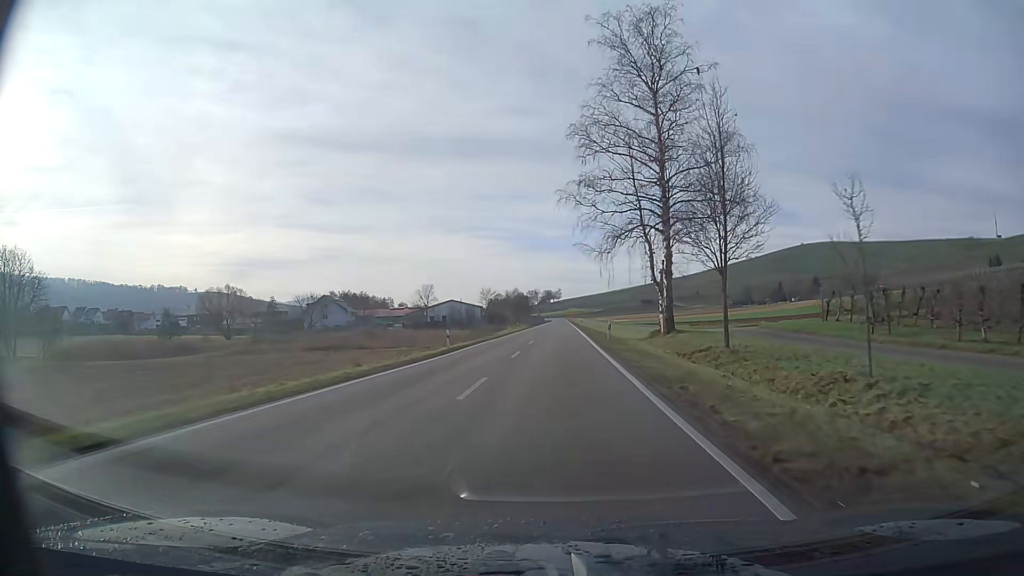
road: primary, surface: asphalt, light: Day
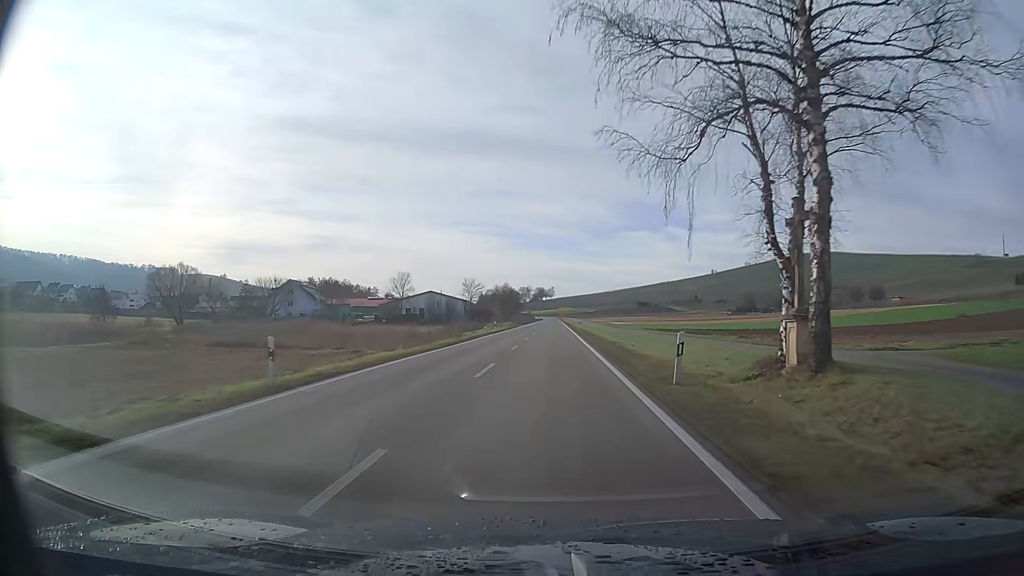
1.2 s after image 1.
(+0.1, +20.5) m; 0°
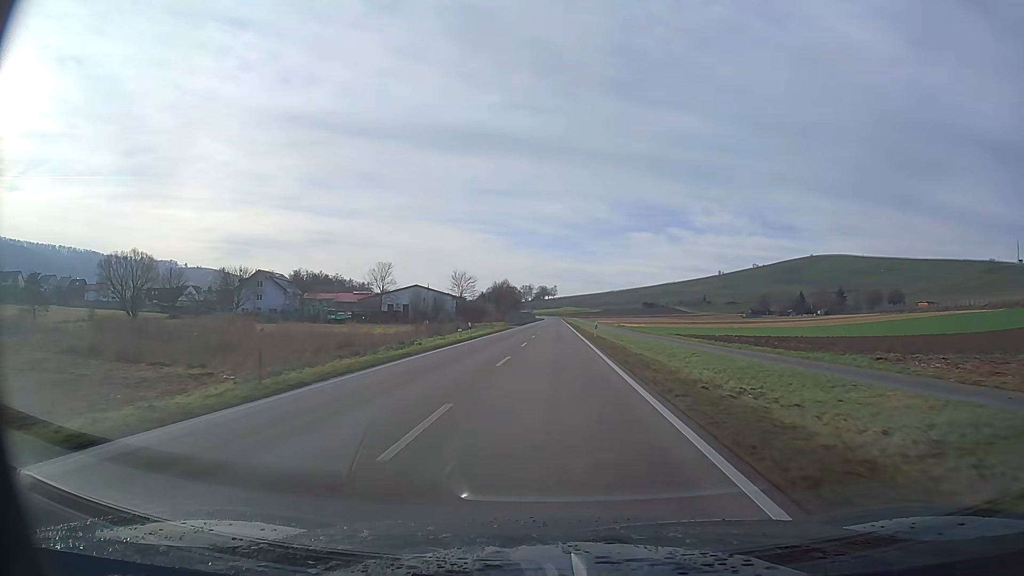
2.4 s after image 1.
(0.0, +20.5) m; 0°
